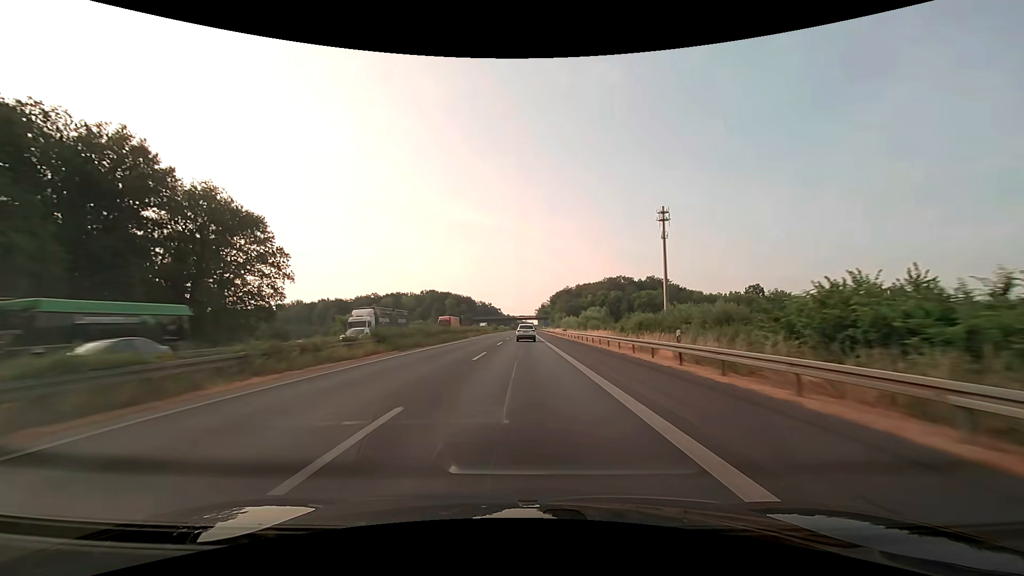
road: motorway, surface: asphalt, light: Day
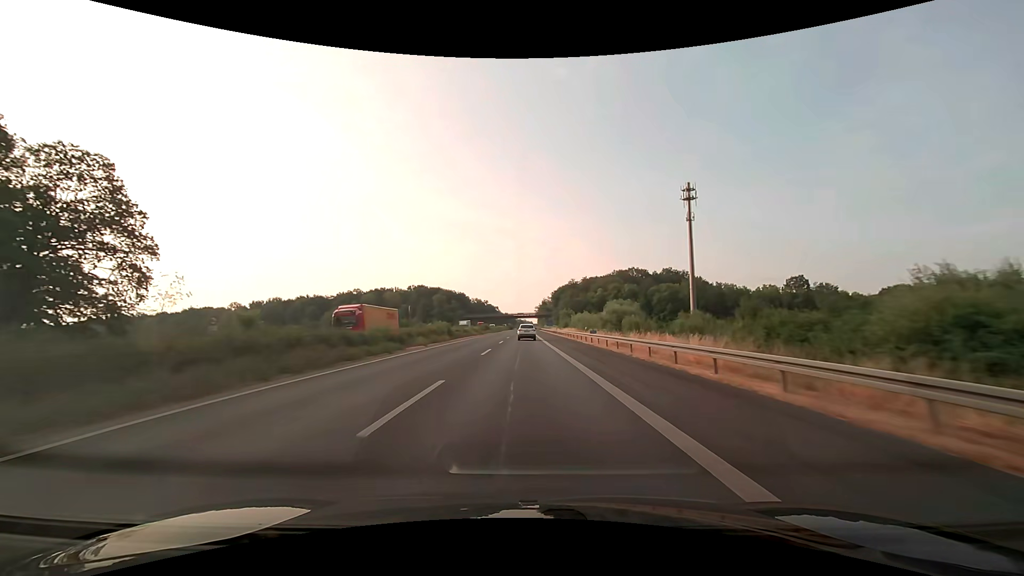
(+0.1, +31.6) m; 0°
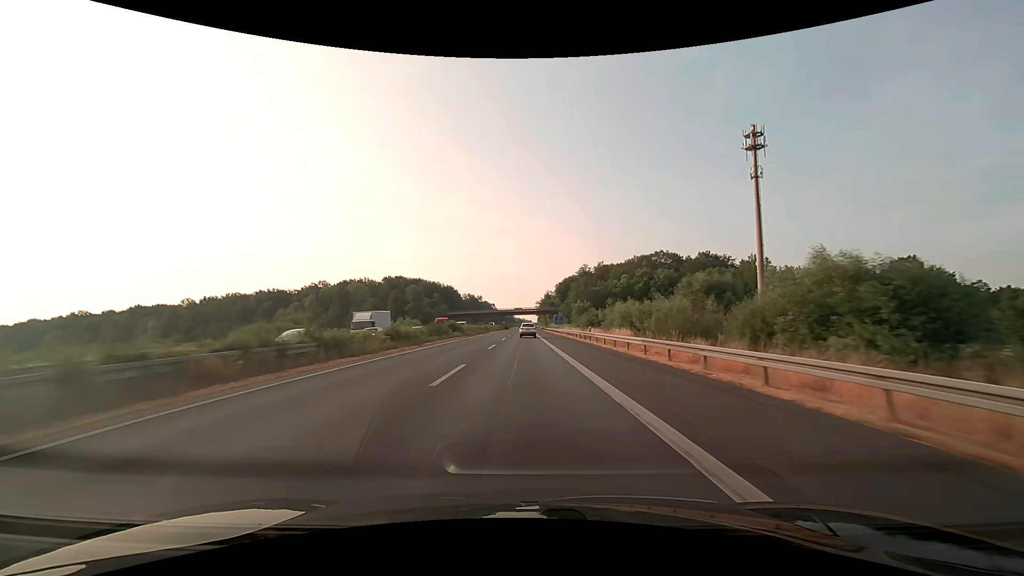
(+0.1, +47.4) m; 0°
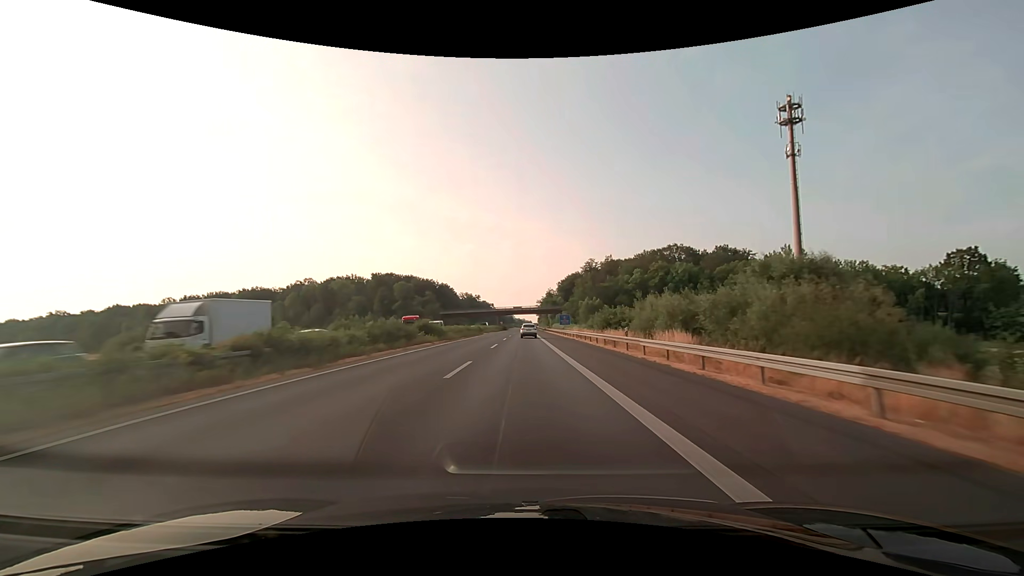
(0.0, +15.8) m; 0°
(0, +10) (0, +20) (0, +30) (0, +40) (0, +50) (0, +60) (0, +70) (0, +80) (0, +90) (0, +100) m
